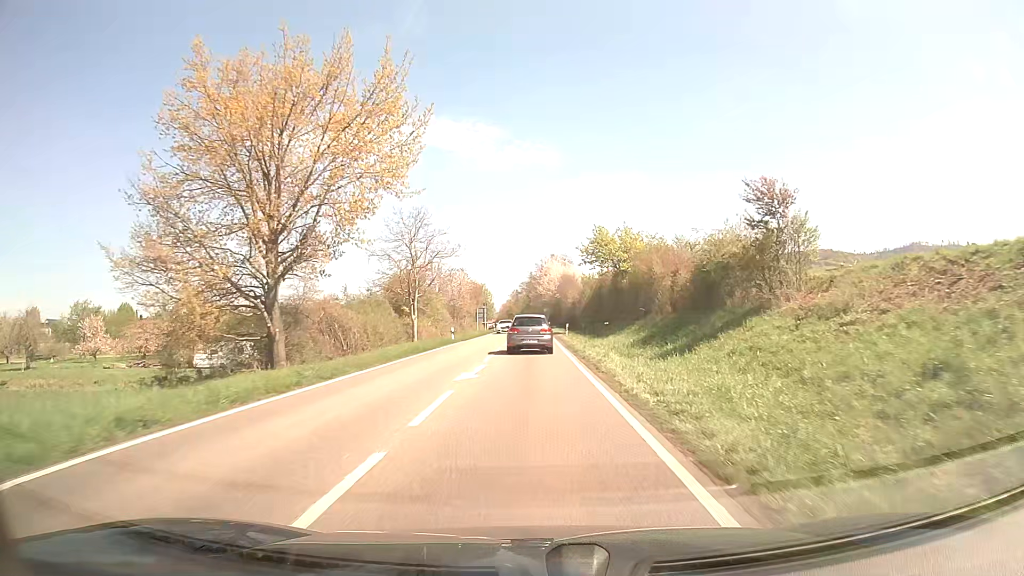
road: primary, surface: asphalt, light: Day
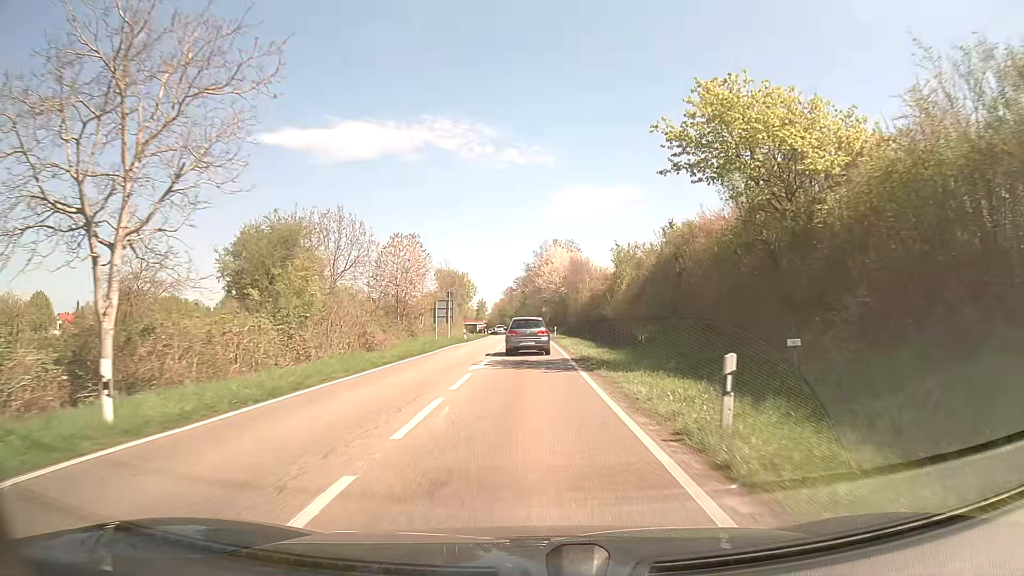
(0.0, +38.0) m; 0°
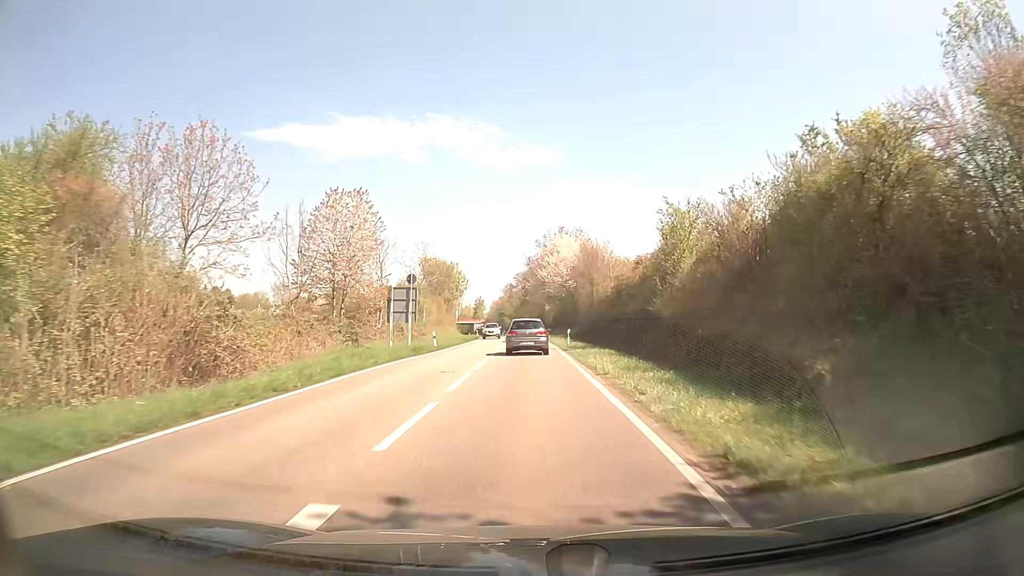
(0.0, +19.0) m; 0°
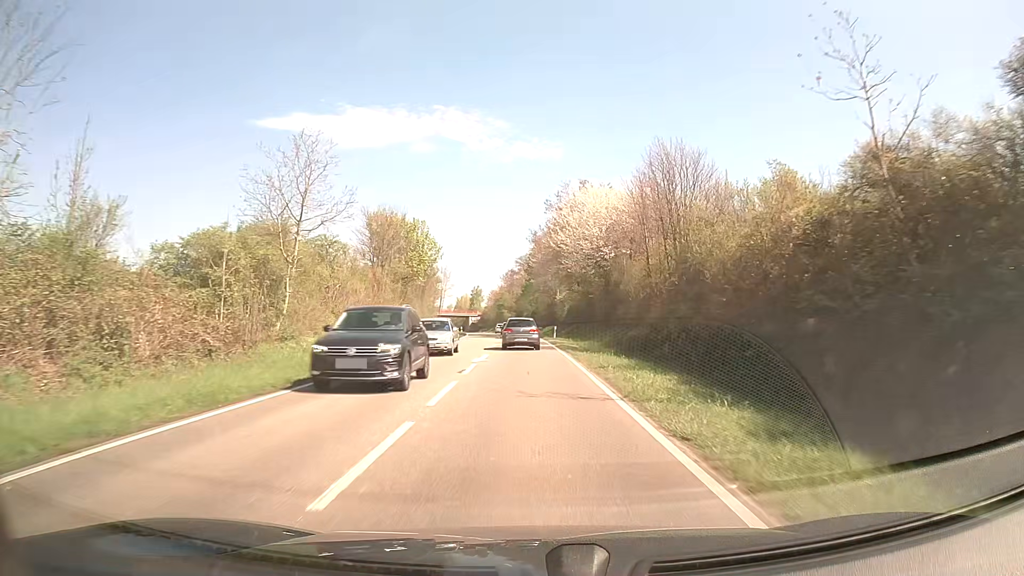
(0.0, +38.3) m; -1°
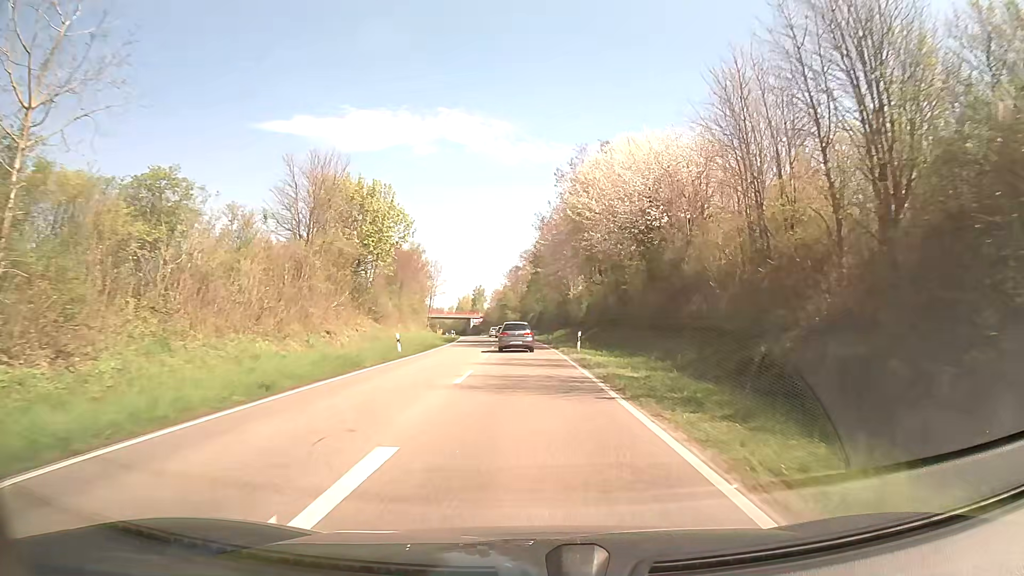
(+0.1, +19.5) m; 0°
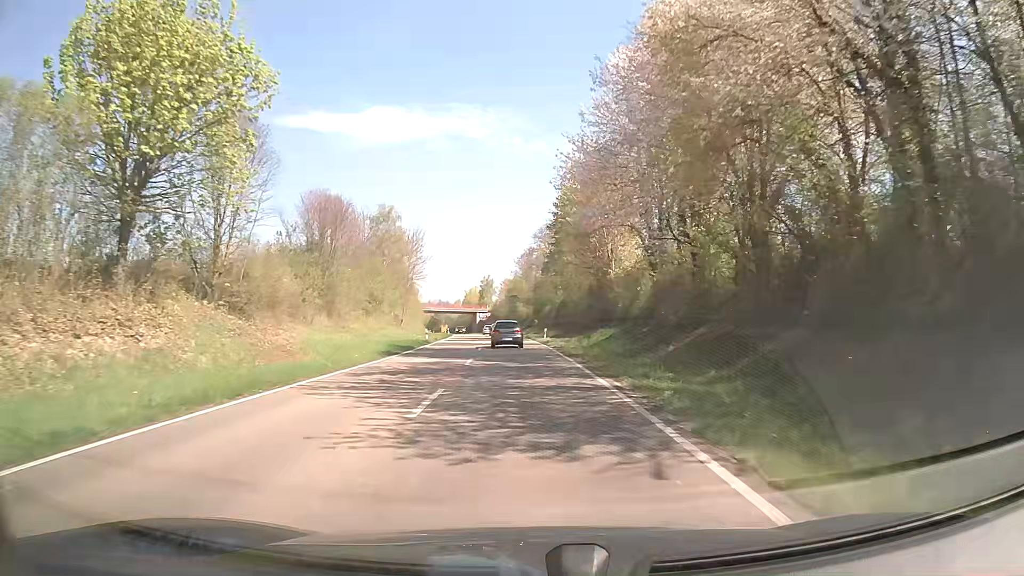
(-0.2, +29.8) m; -1°
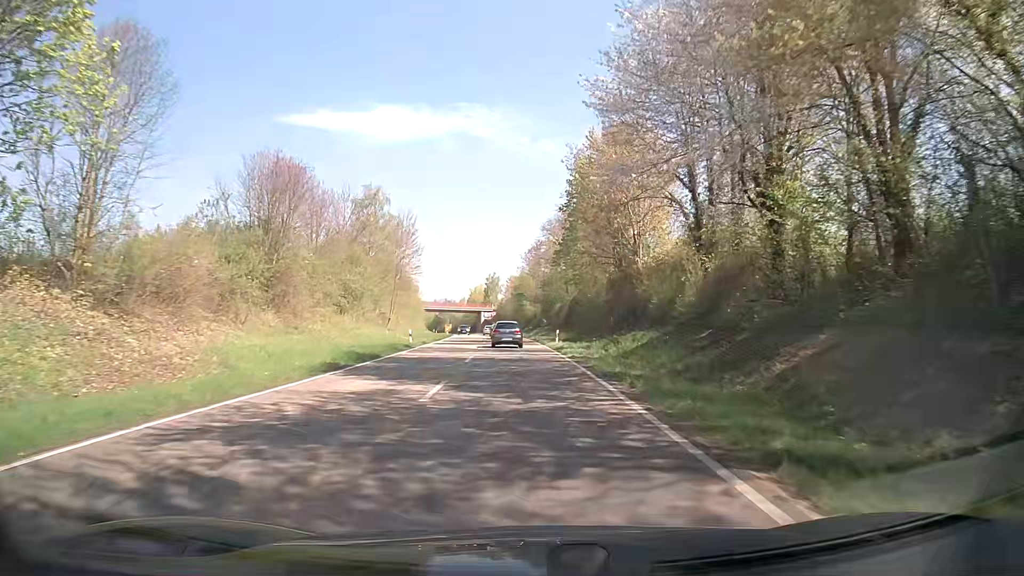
(-0.1, +10.1) m; -1°
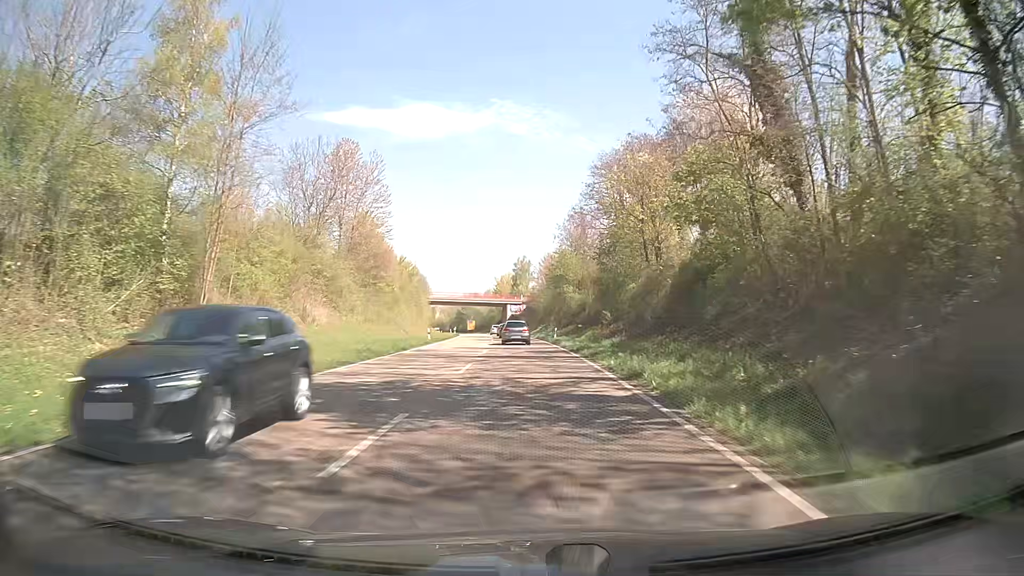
(-0.9, +42.0) m; -3°
(0, +10) (0, +20) (0, +30) (-1, +40) (-1, +50) (-2, +60) (-2, +70) (-3, +80) (-4, +90) (-5, +100) m
